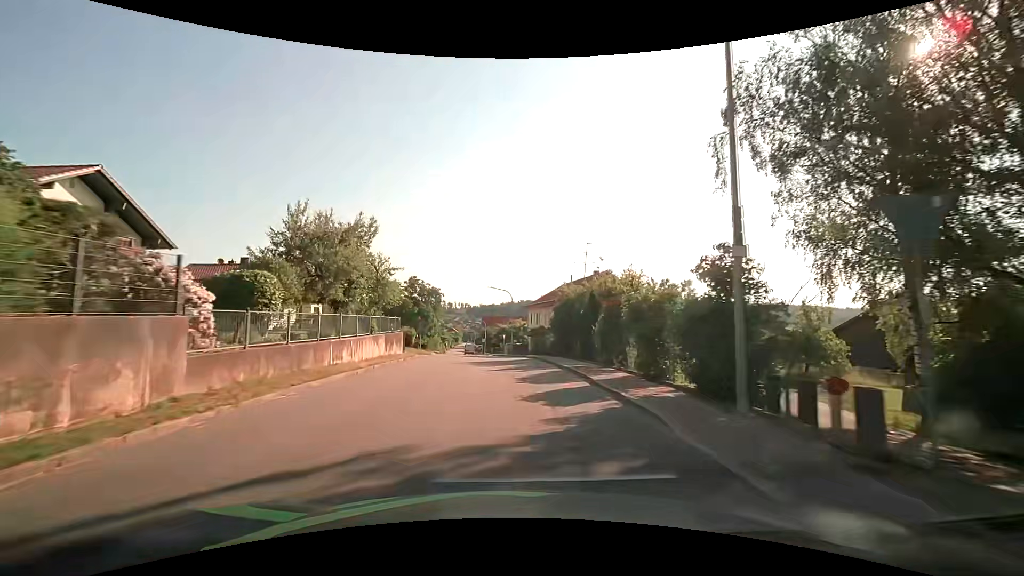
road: tertiary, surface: asphalt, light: Day
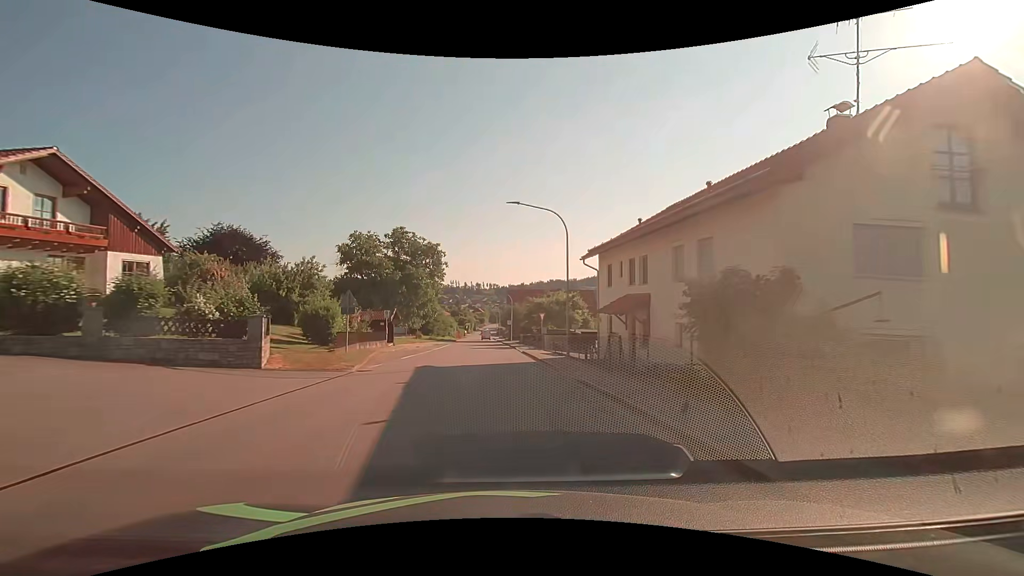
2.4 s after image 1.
(-0.9, +31.7) m; -3°
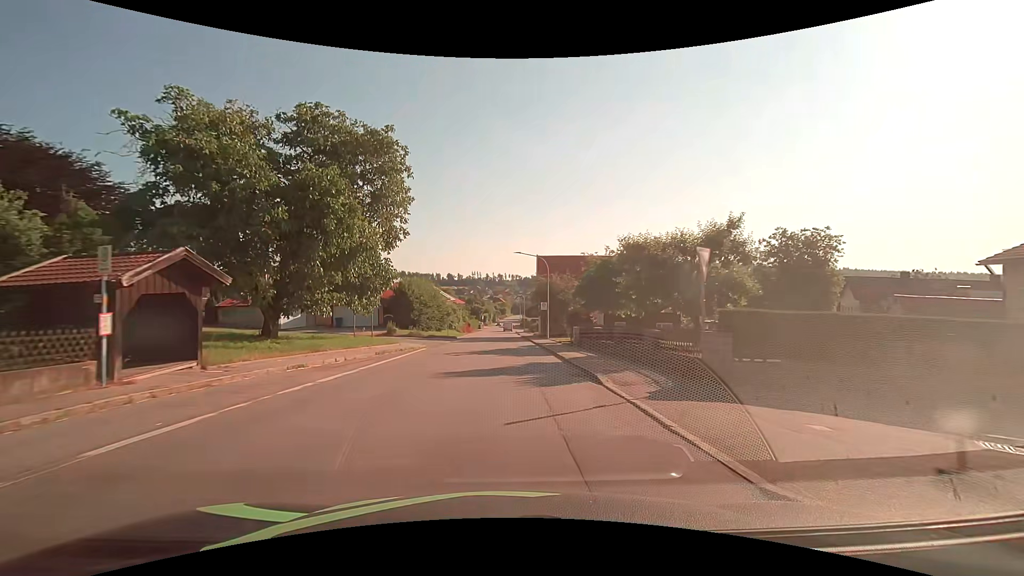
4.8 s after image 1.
(-0.9, +31.5) m; -3°
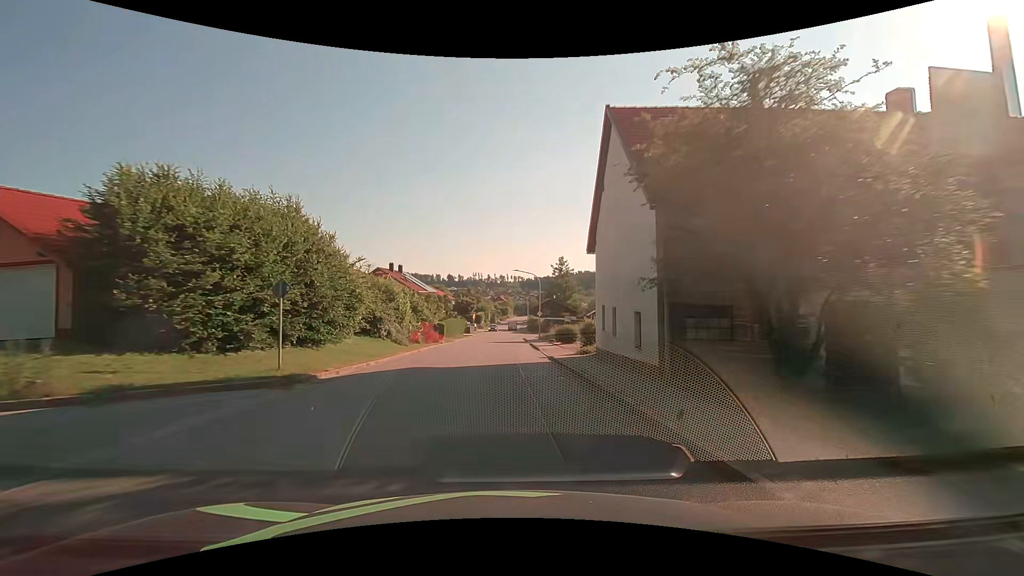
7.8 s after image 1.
(-0.2, +38.3) m; 0°
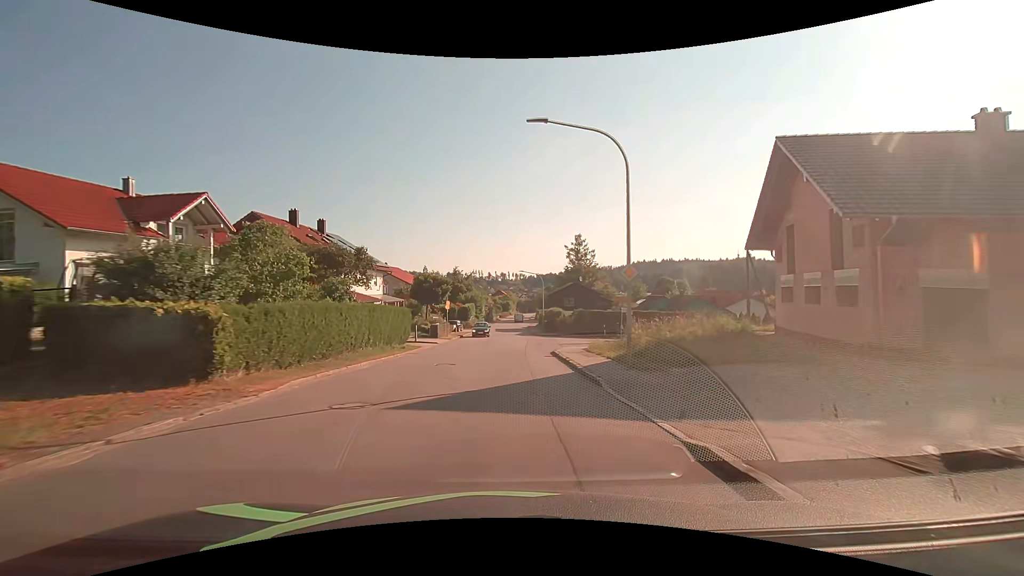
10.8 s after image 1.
(-0.1, +38.3) m; 0°
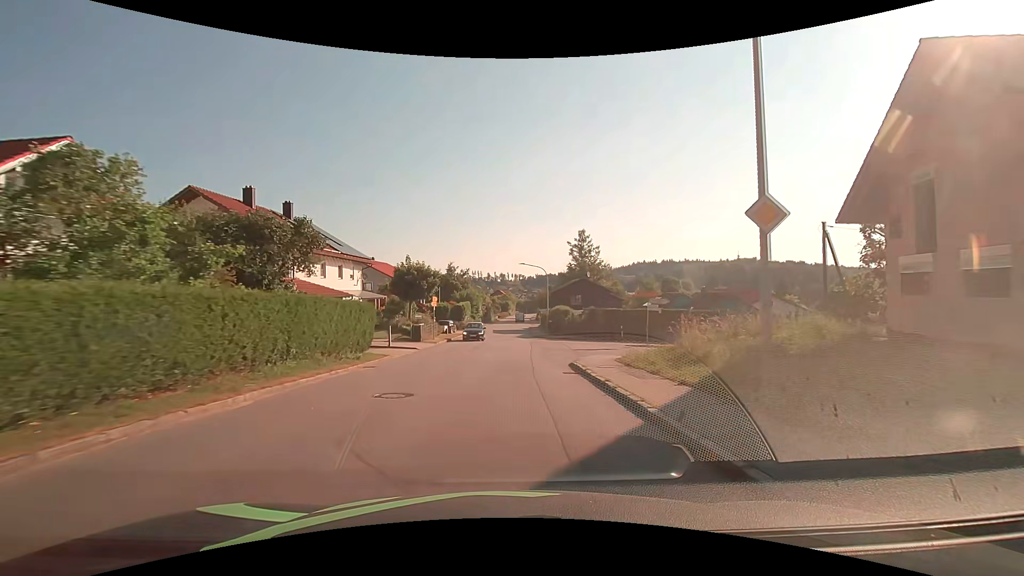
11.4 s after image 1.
(0.0, +7.7) m; 0°
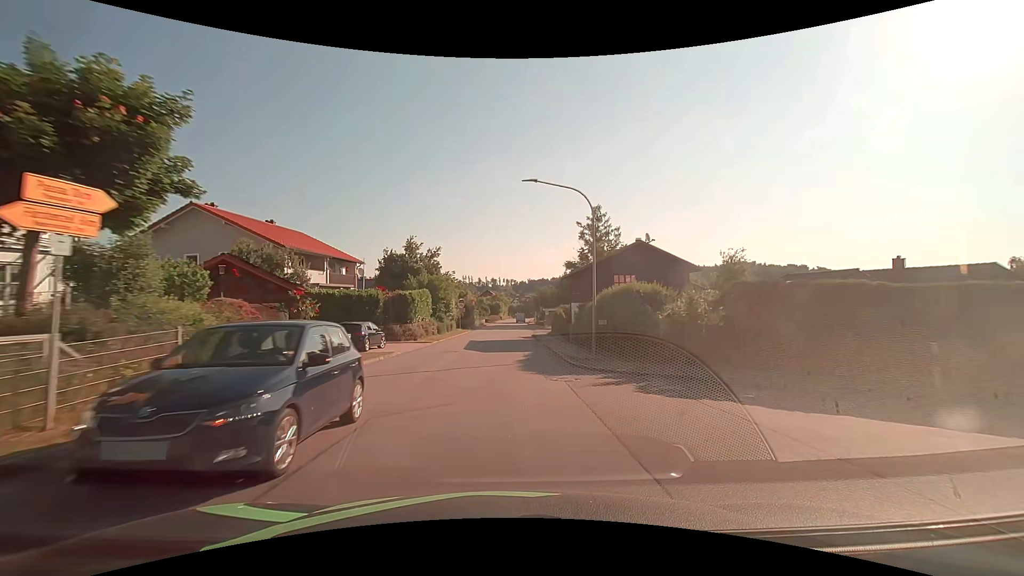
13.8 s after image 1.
(+0.2, +30.6) m; +1°
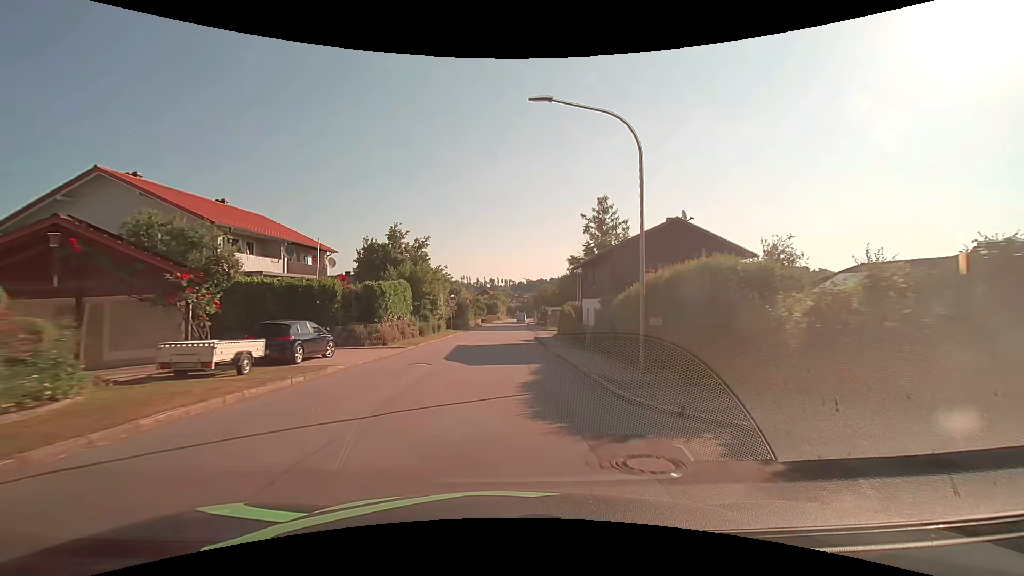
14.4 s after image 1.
(0.0, +7.6) m; 0°
(0, +10) (0, +20) (0, +30) (0, +40) (0, +50) (+1, +60) (+1, +70) (+1, +80) (+2, +90) (+2, +100) m
